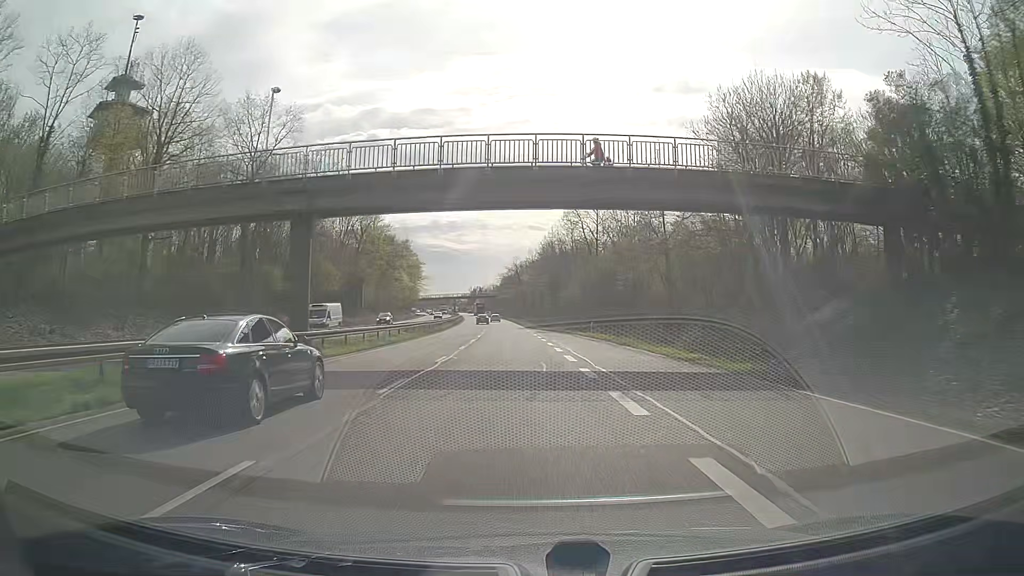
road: trunk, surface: asphalt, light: Day
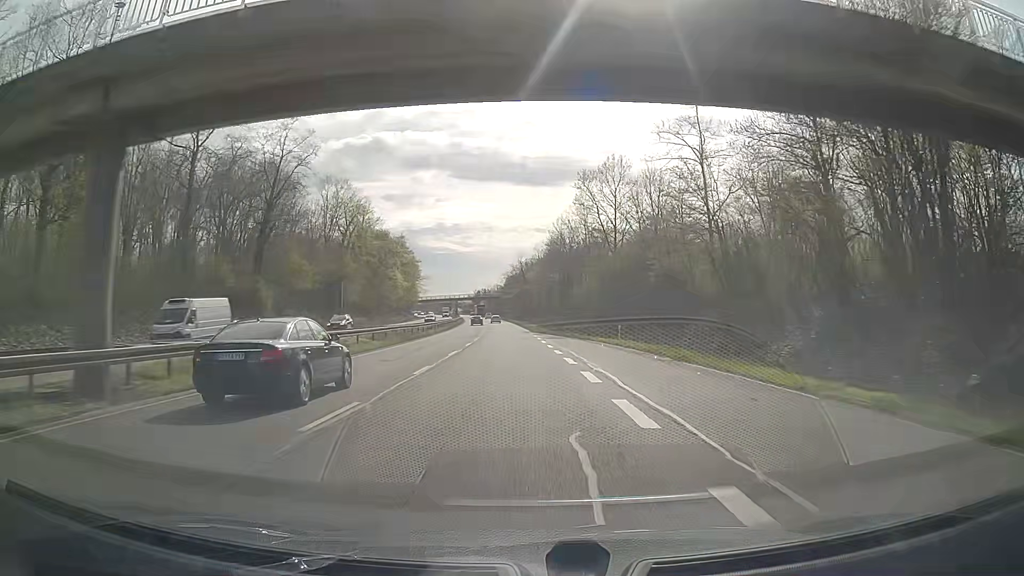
(-0.1, +13.1) m; 0°
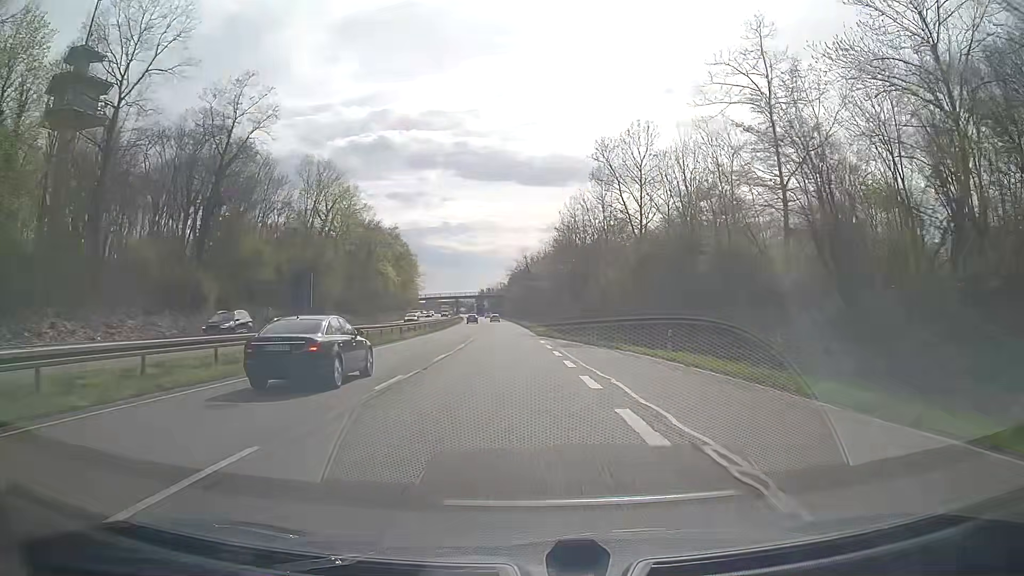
(-0.1, +13.1) m; -1°
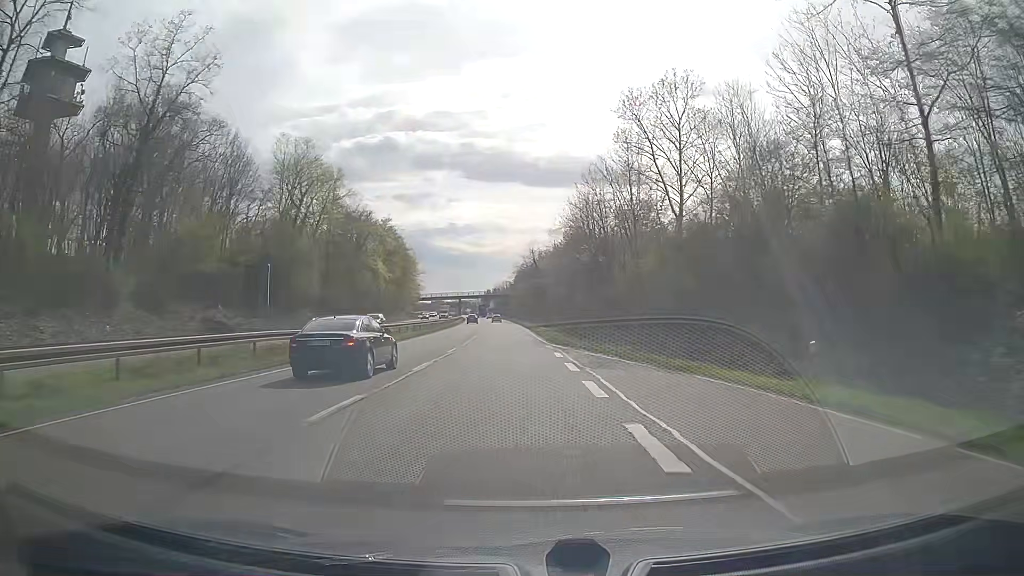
(0.0, +13.1) m; 0°
